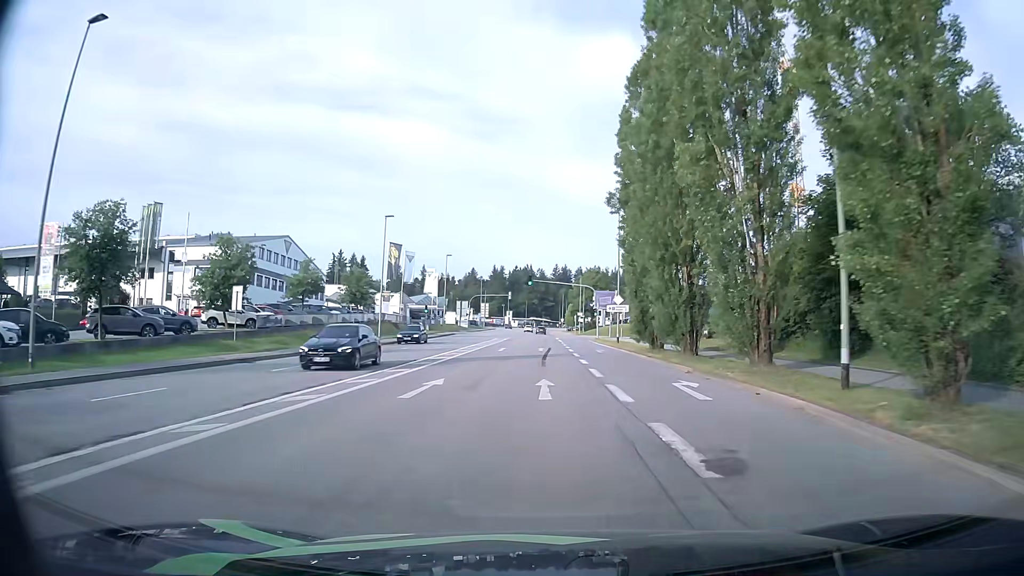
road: tertiary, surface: asphalt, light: Day
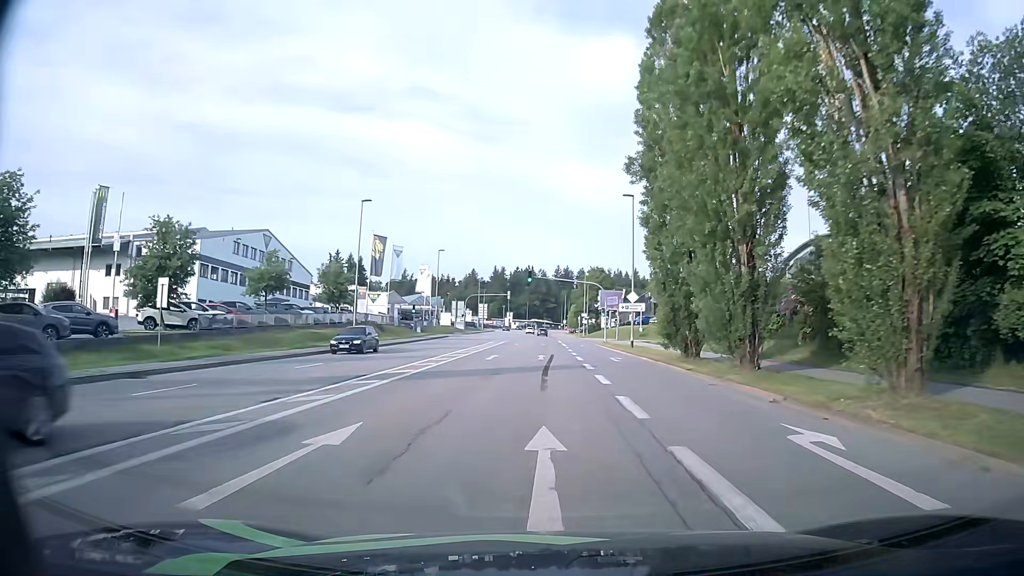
(0.0, +8.0) m; -1°
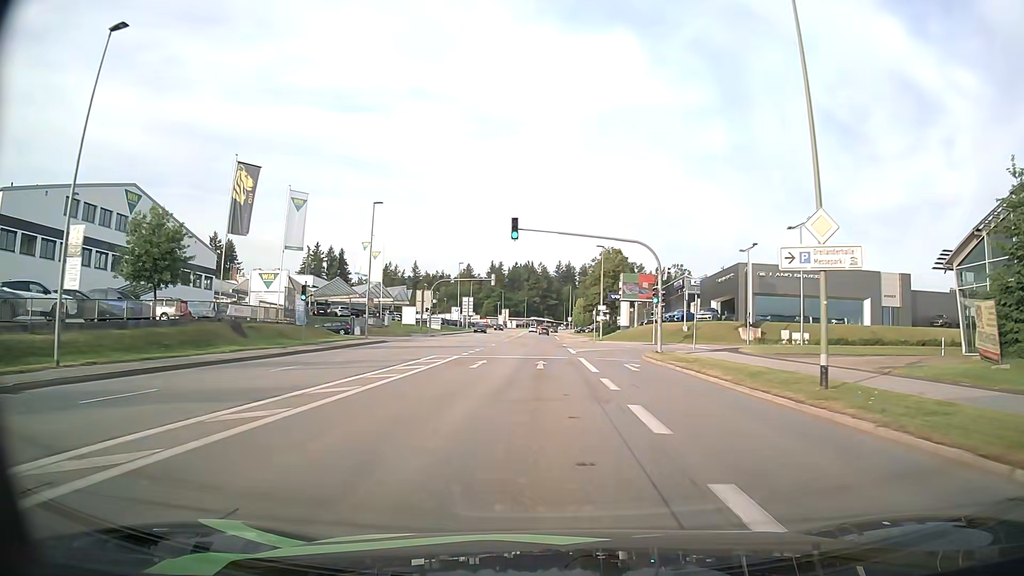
(+0.3, +31.9) m; 0°
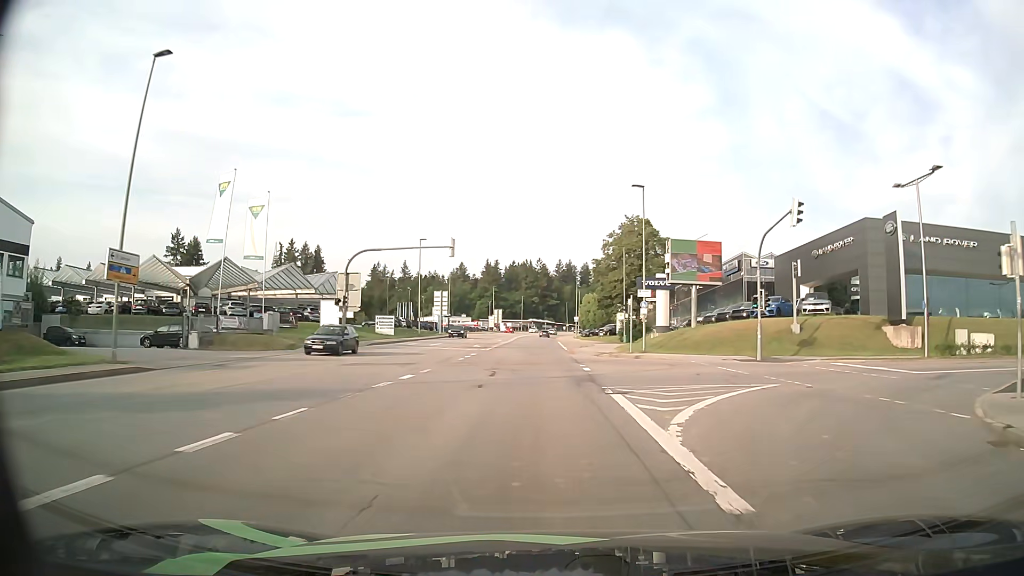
(+0.1, +31.6) m; 0°
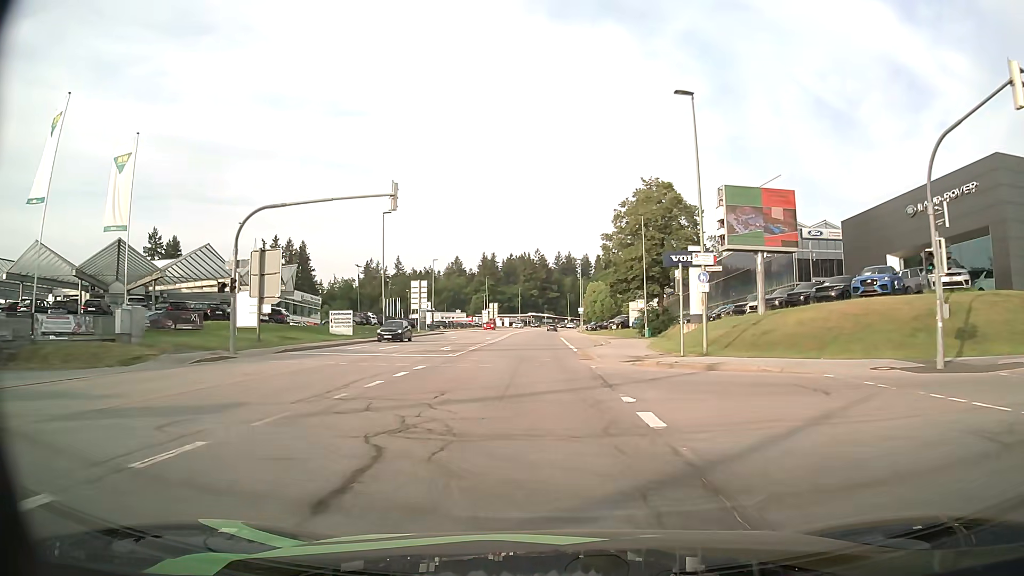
(0.0, +15.7) m; 0°
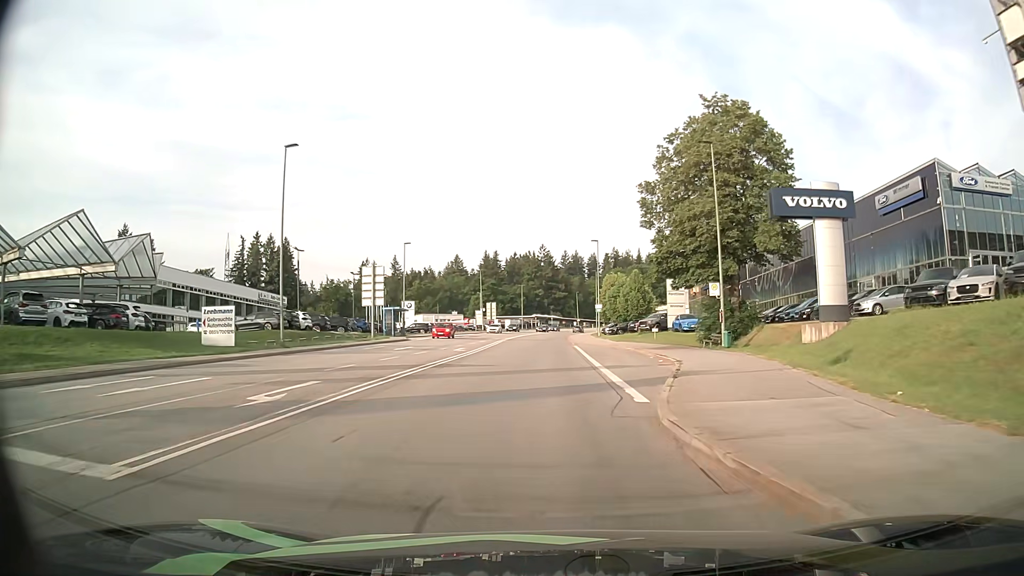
(-0.1, +23.3) m; 0°
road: secondary
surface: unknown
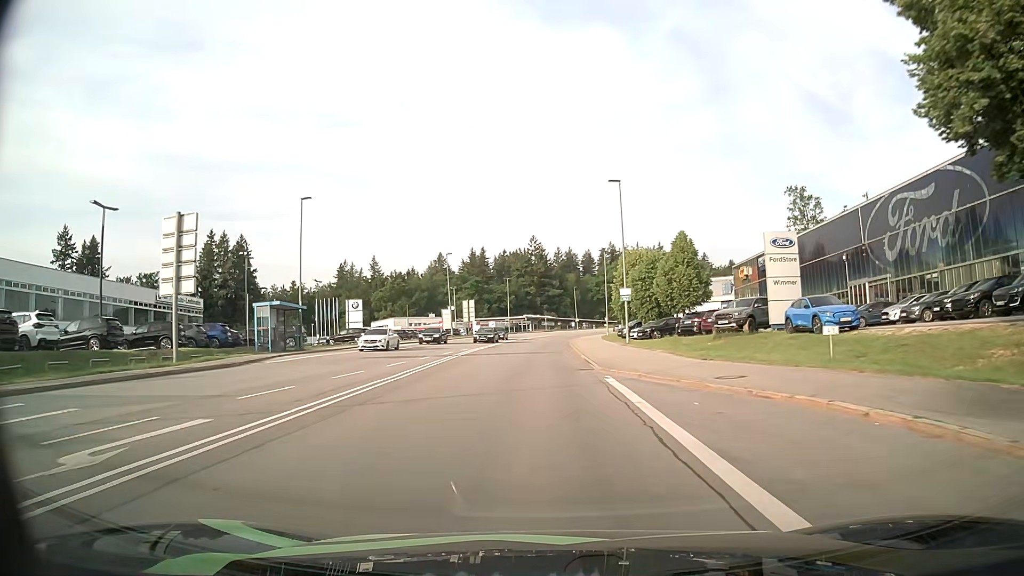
(0.0, +30.1) m; +1°
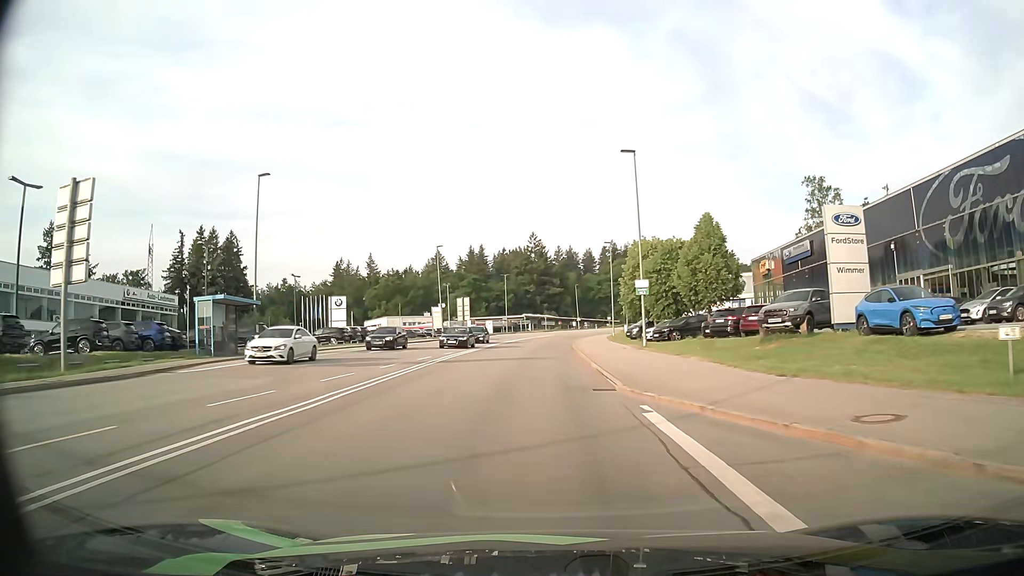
(-0.1, +7.4) m; 0°
(0, +10) (0, +20) (0, +30) (0, +40) (0, +50) (0, +60) (+1, +70) (+1, +80) (+2, +90) (+4, +100) m
